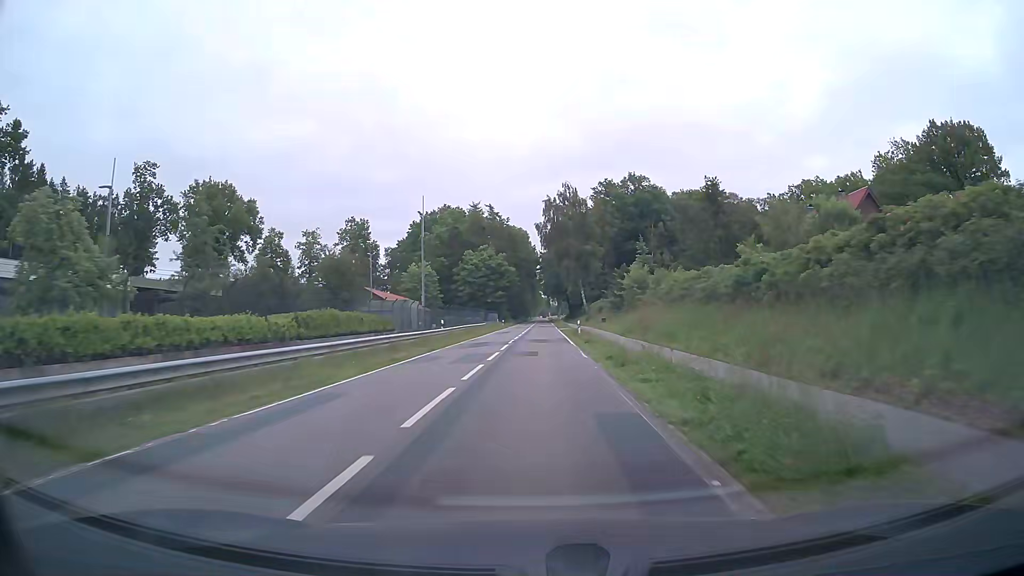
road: tertiary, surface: asphalt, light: Day
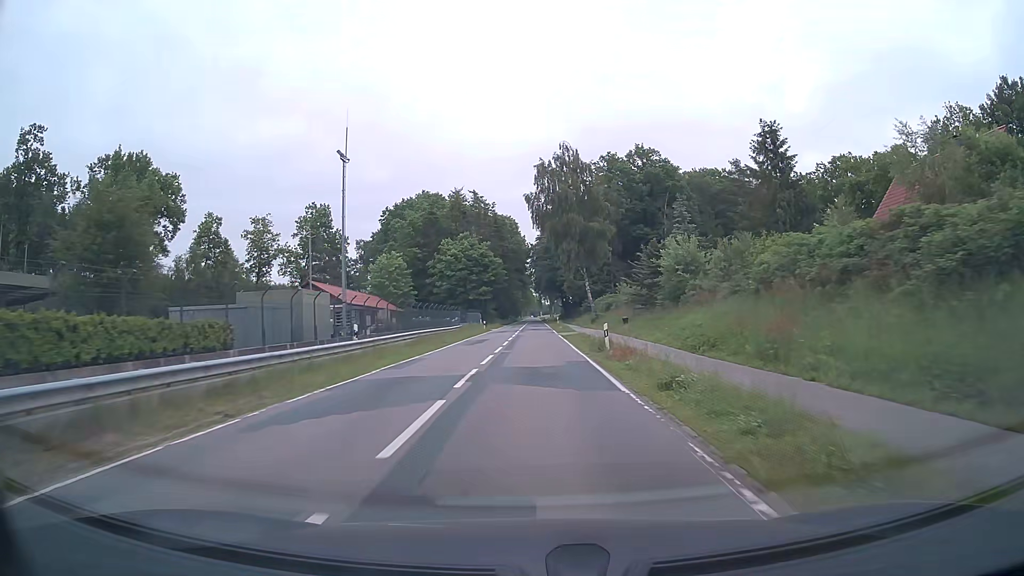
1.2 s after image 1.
(+0.3, +20.2) m; +1°
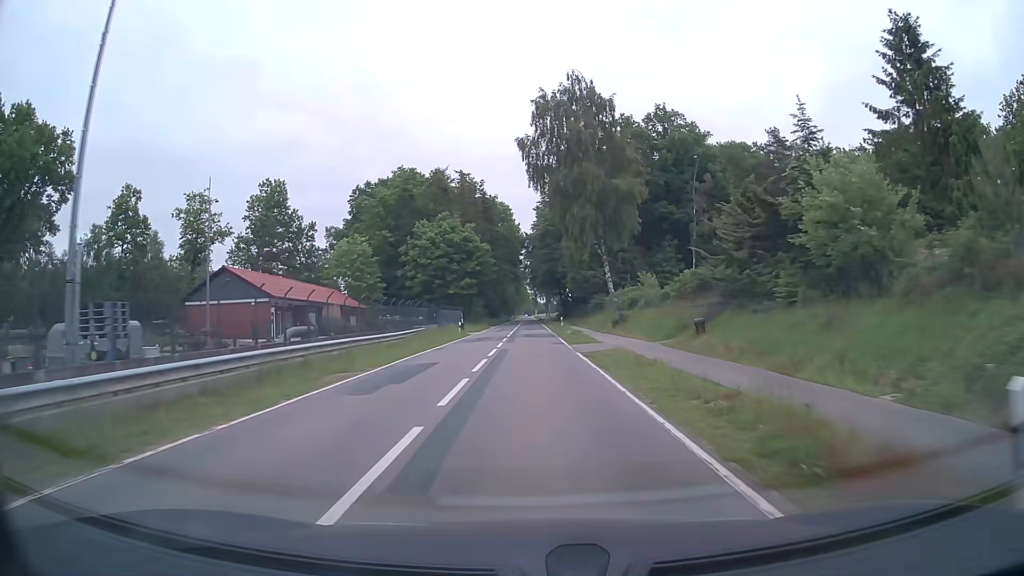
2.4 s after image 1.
(0.0, +20.6) m; 0°
(0, +10) (0, +20) (0, +30) (0, +40) (0, +50) (0, +60) (0, +70) (0, +80) (0, +90) (0, +100) m
